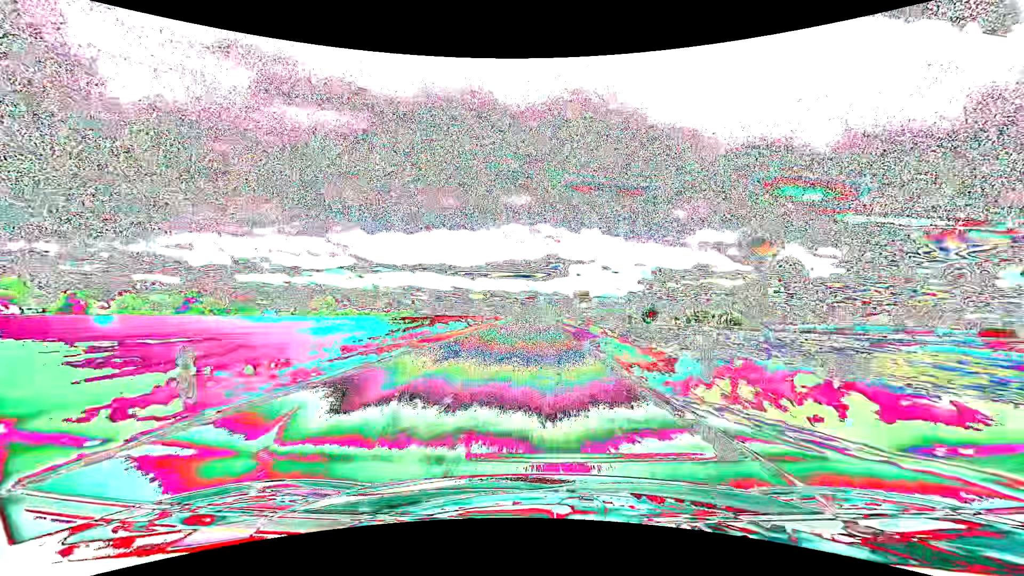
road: tertiary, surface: asphalt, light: Day
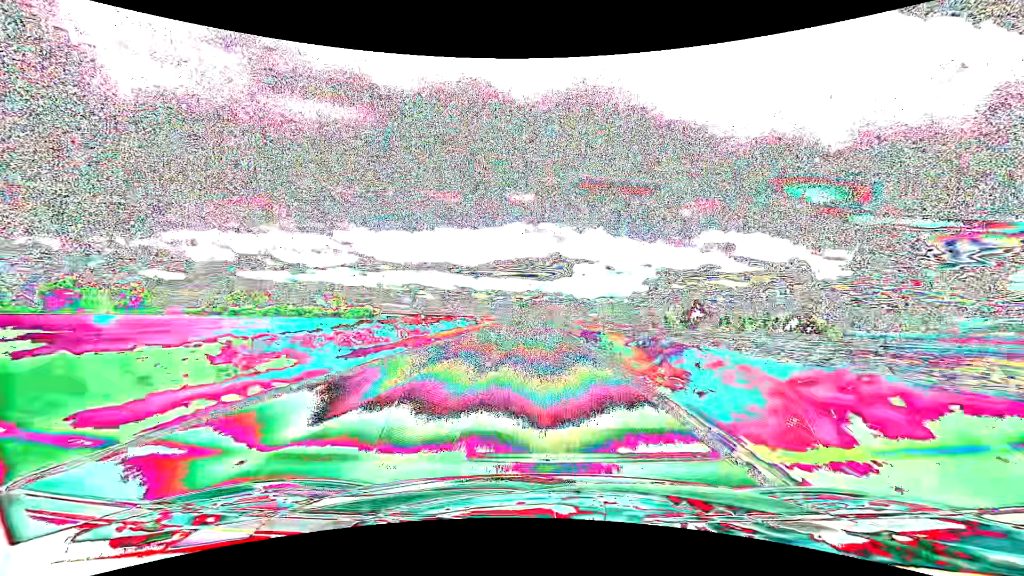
(-0.3, +51.6) m; 0°
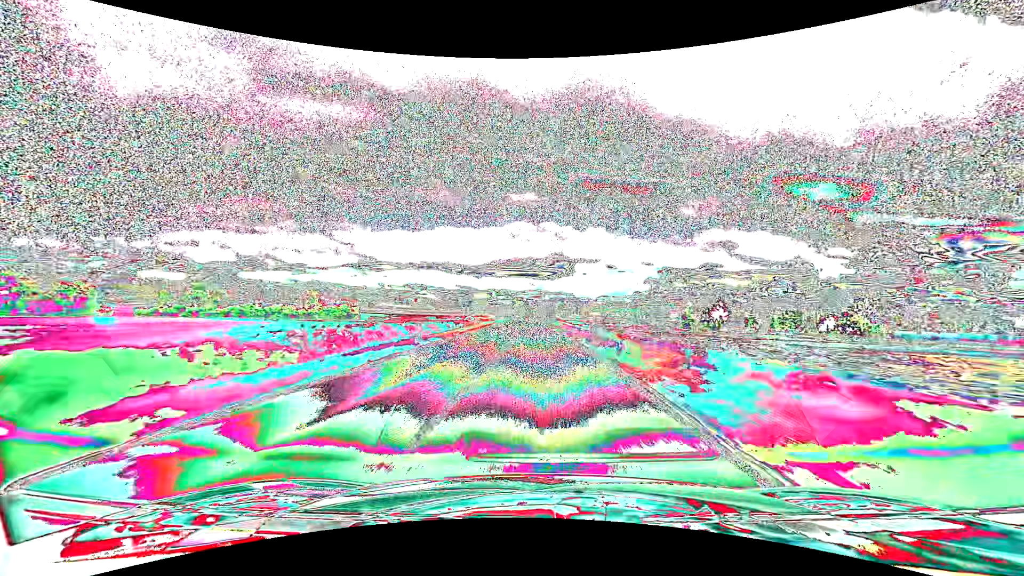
(0.0, +17.3) m; 0°
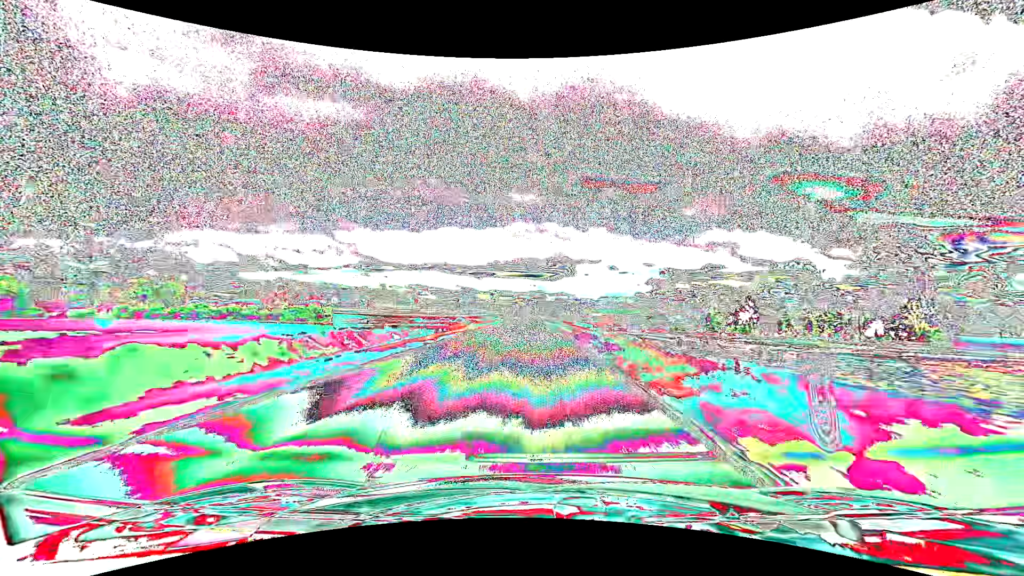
(0.0, +17.4) m; 0°
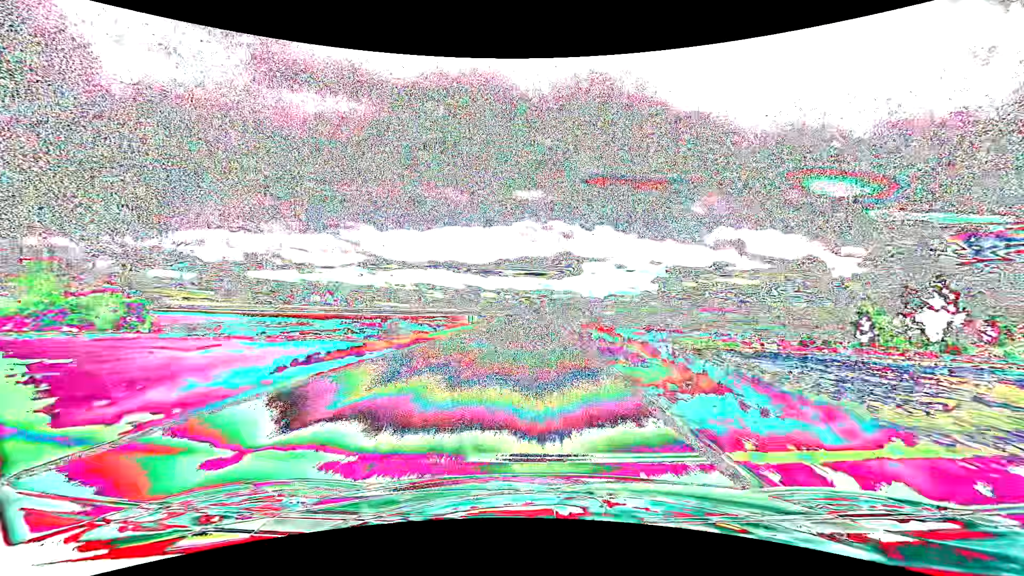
(-0.3, +52.7) m; -1°
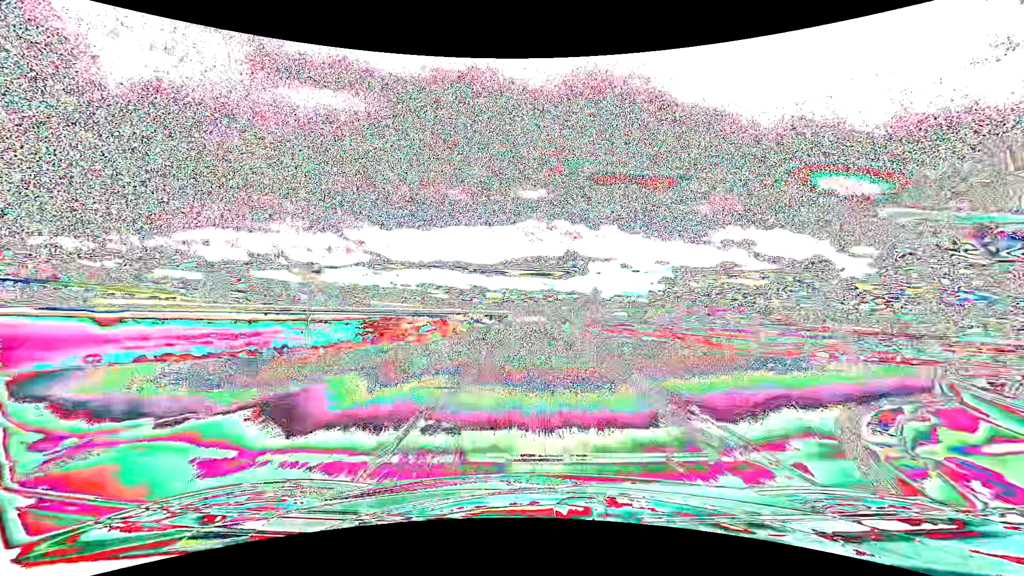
(-0.3, +52.7) m; -1°
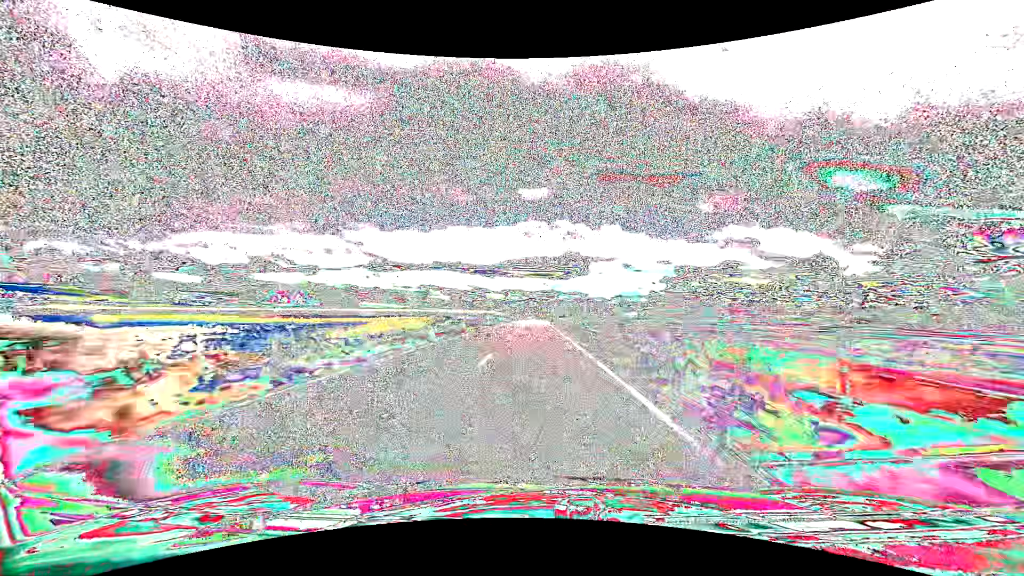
(0.0, +69.5) m; 0°
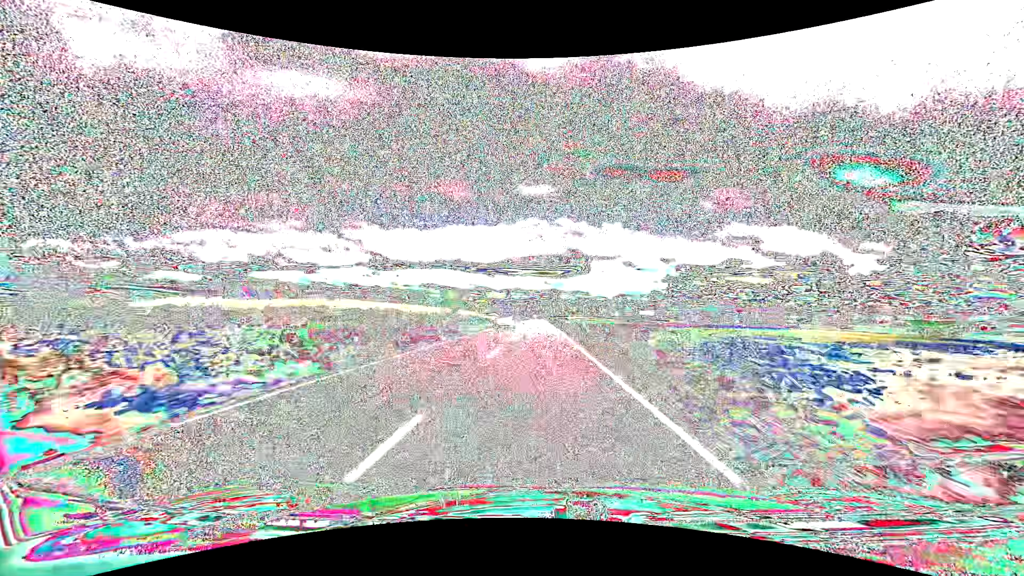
(-0.2, +84.0) m; 0°
(0, +10) (0, +20) (0, +30) (0, +40) (0, +50) (0, +60) (0, +70) (0, +80) (0, +90) (0, +100) m
